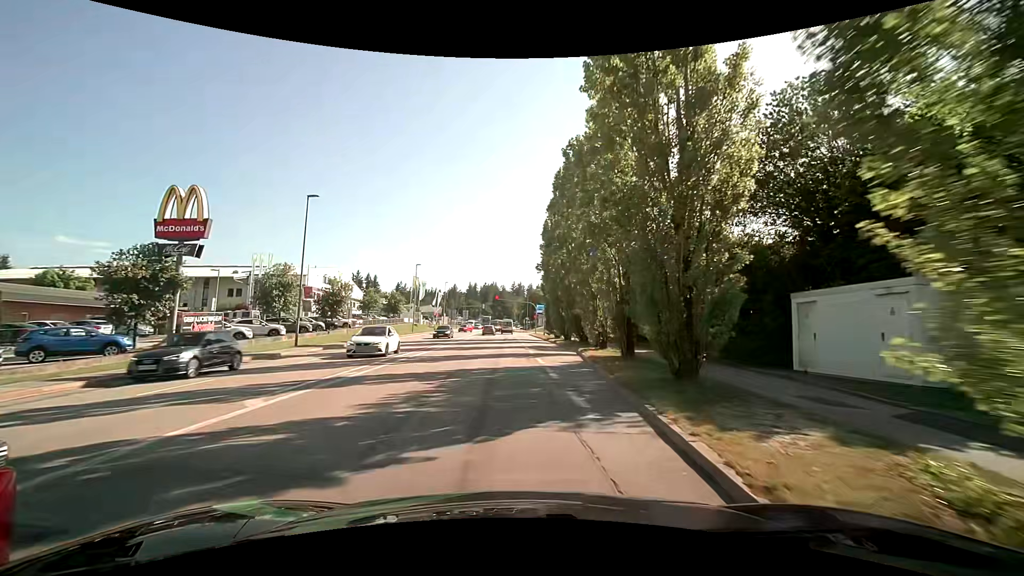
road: tertiary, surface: asphalt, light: Day
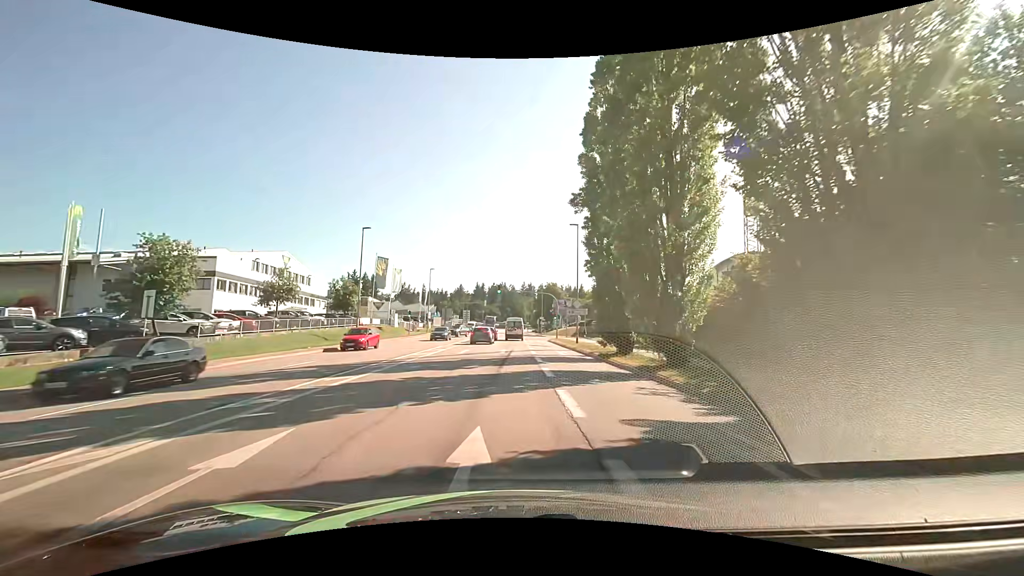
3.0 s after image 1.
(-0.2, +29.7) m; -2°
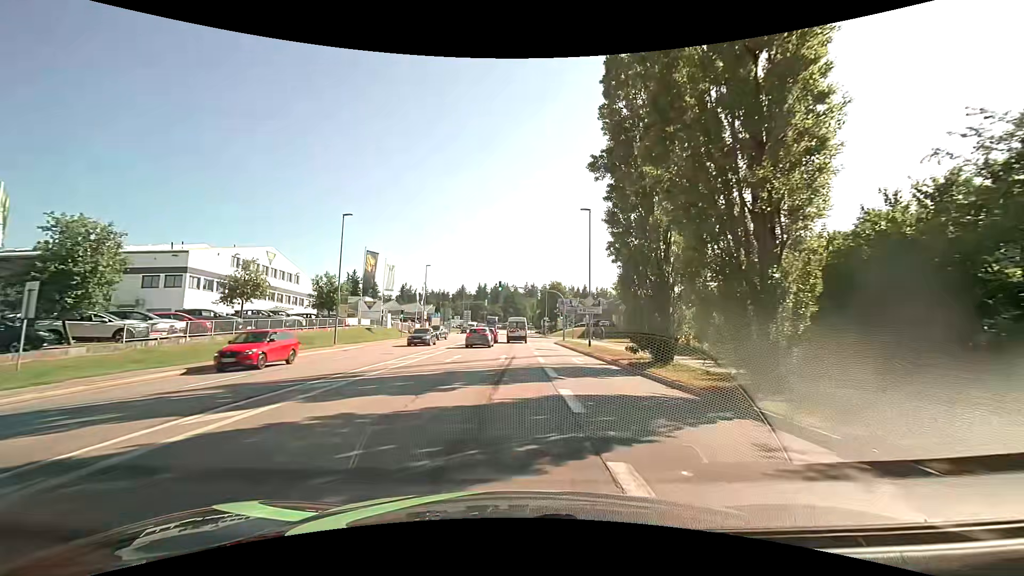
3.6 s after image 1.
(0.0, +5.8) m; -1°
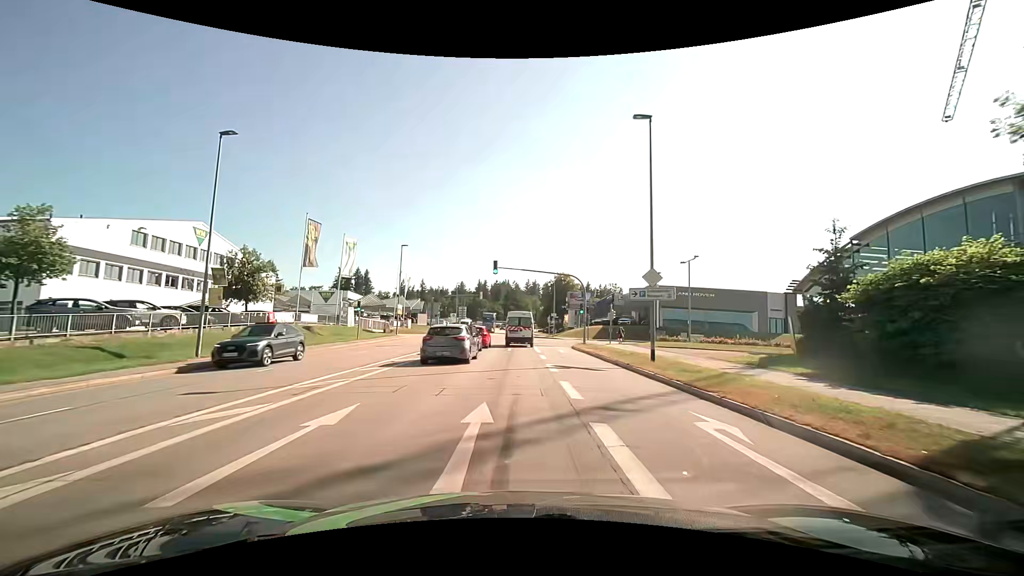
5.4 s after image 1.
(+0.1, +16.5) m; 0°
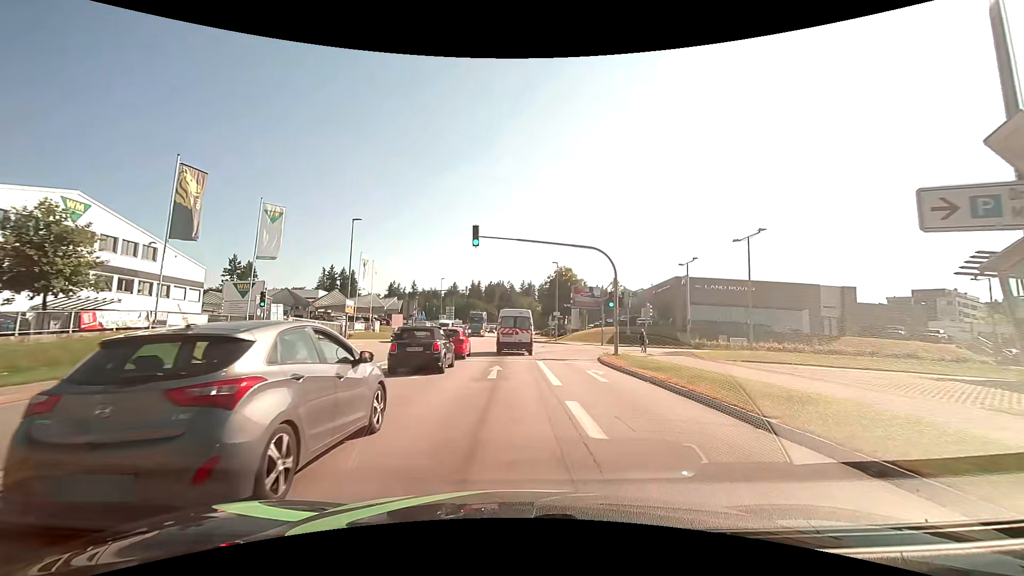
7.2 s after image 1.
(+0.2, +15.2) m; +1°
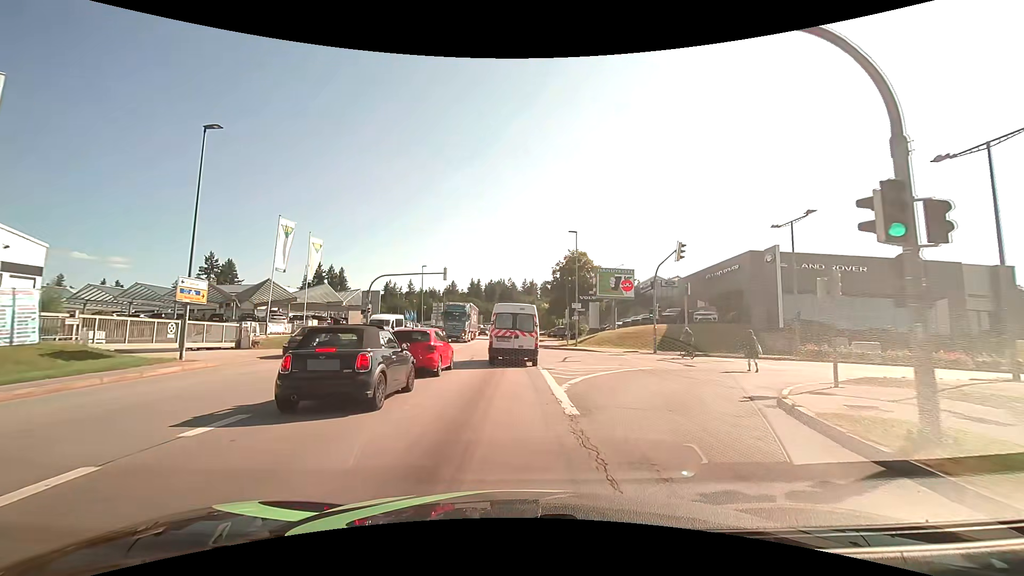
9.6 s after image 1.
(0.0, +20.0) m; 0°
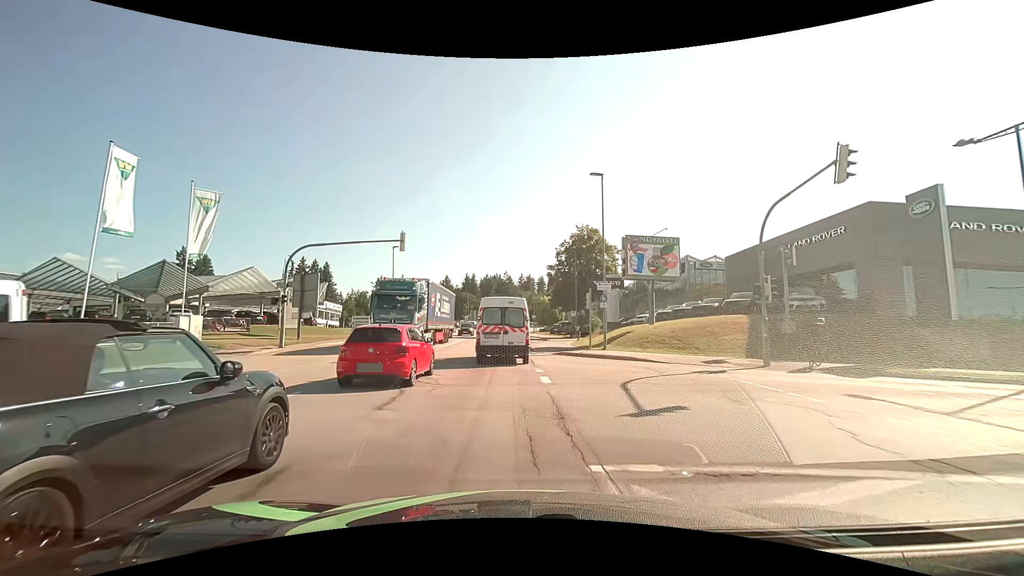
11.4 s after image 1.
(+0.1, +15.4) m; +1°
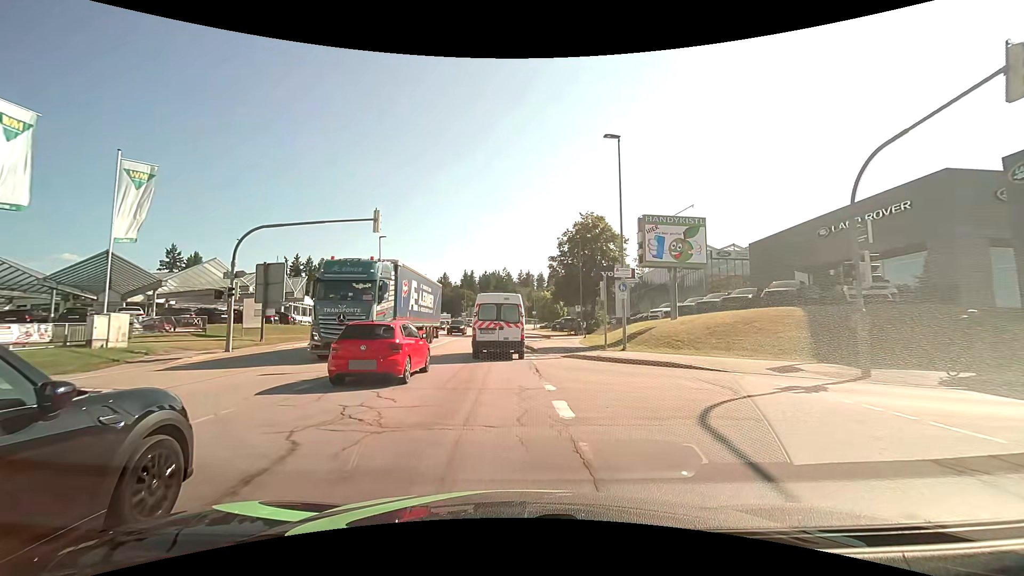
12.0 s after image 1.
(0.0, +5.2) m; +1°
(0, +10) (-1, +20) (-1, +30) (-2, +40) (-2, +50) (-3, +60) (-3, +70) (-3, +80) (-4, +90) (-4, +100) m
